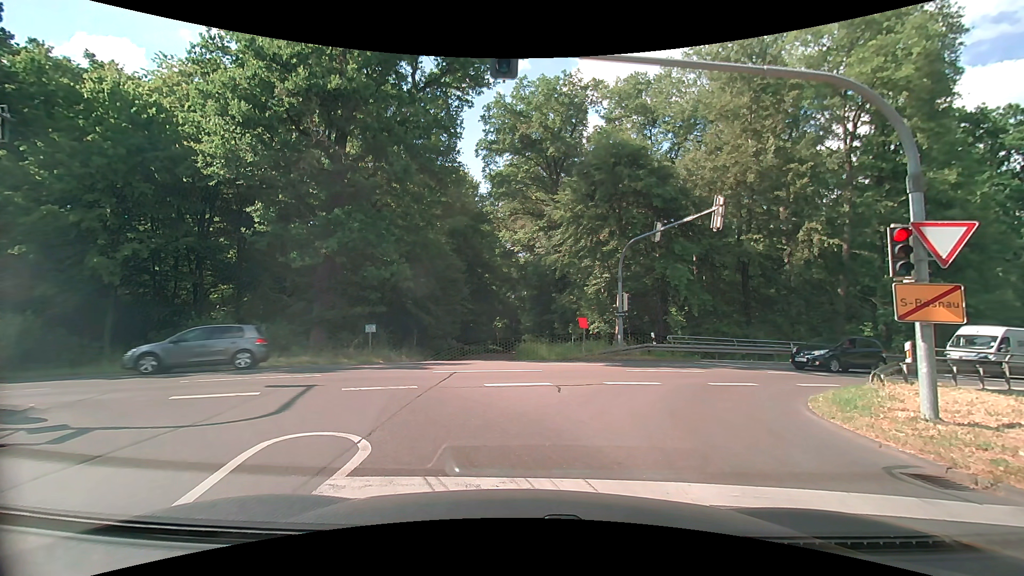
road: tertiary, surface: asphalt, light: Day
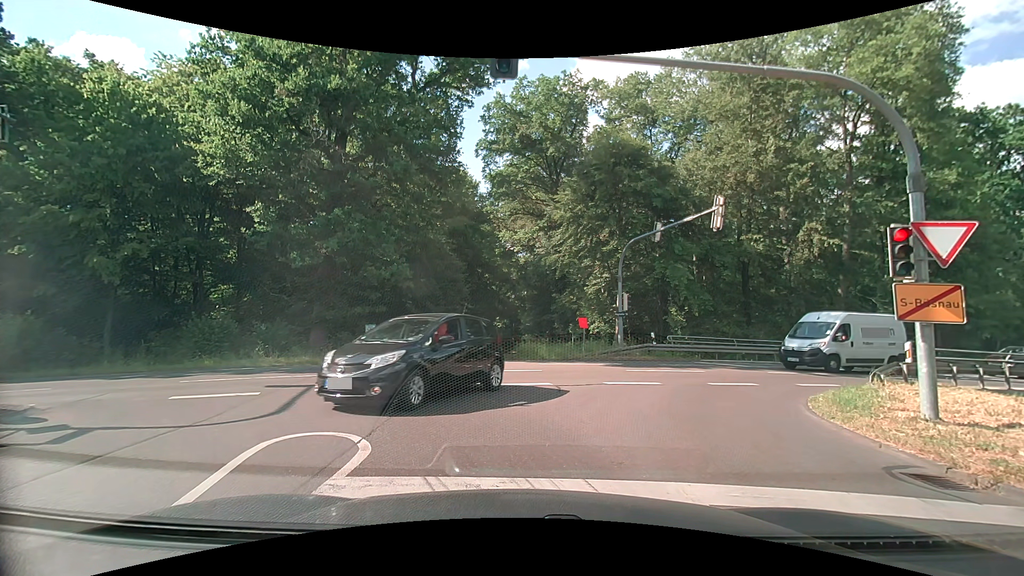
(0.0, 0.0) m; 0°
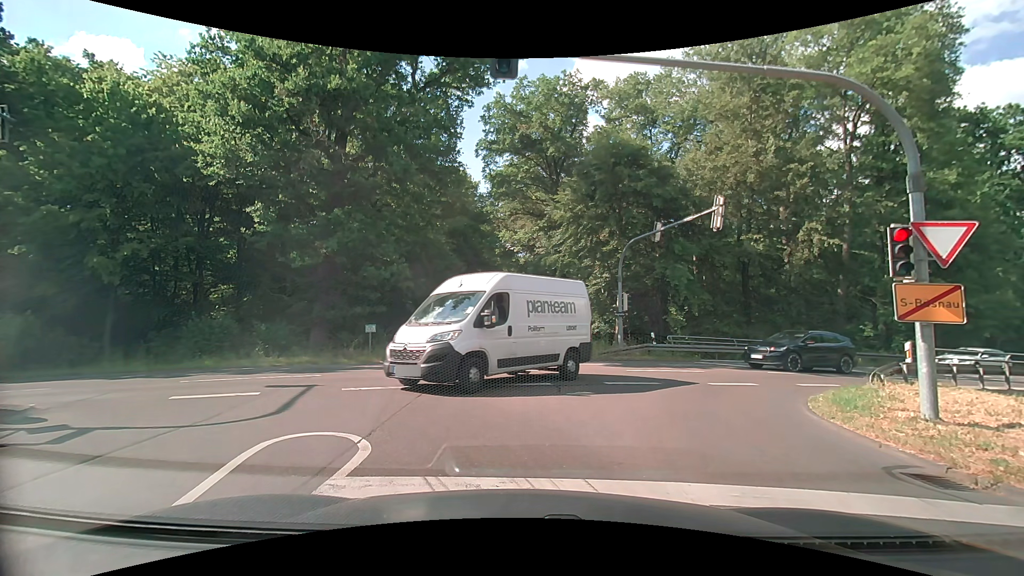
(0.0, 0.0) m; 0°
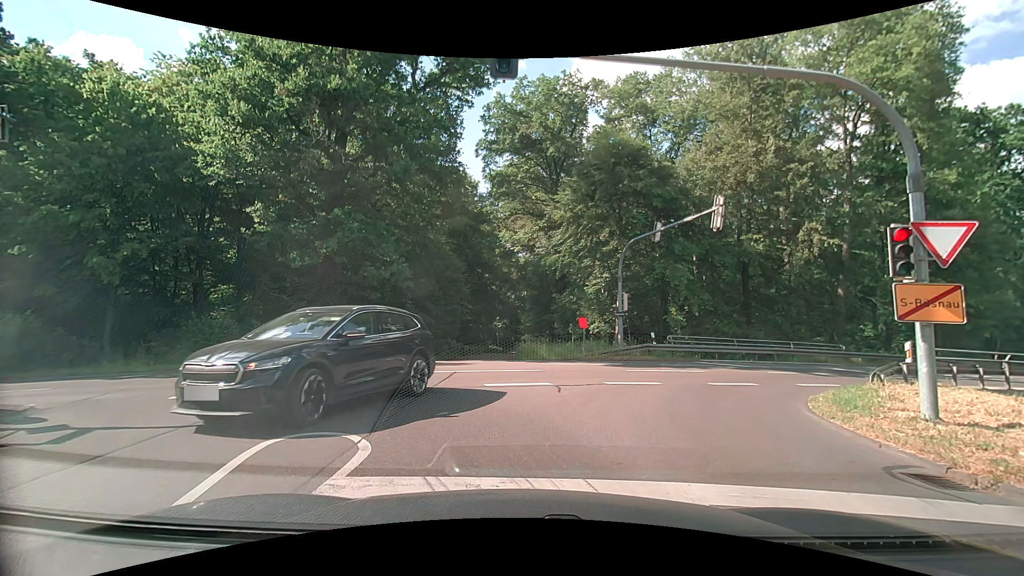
(0.0, 0.0) m; 0°
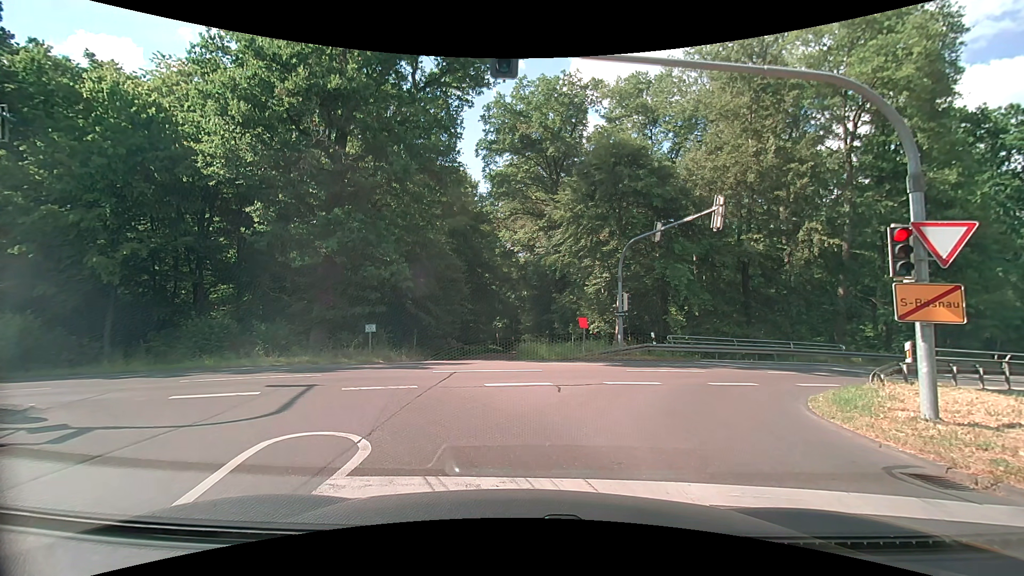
(0.0, 0.0) m; 0°
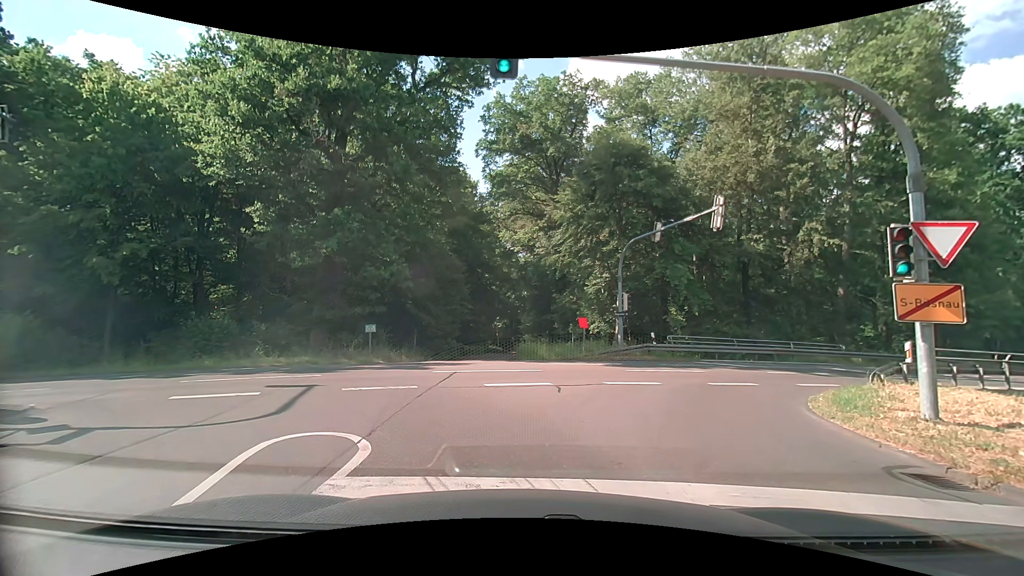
(0.0, 0.0) m; 0°
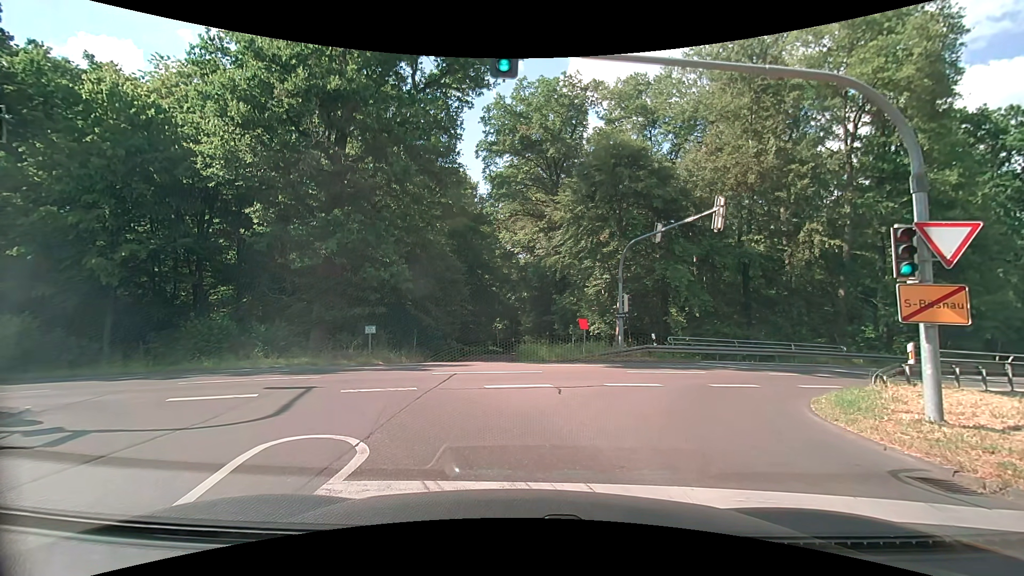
(0.0, 0.0) m; 0°
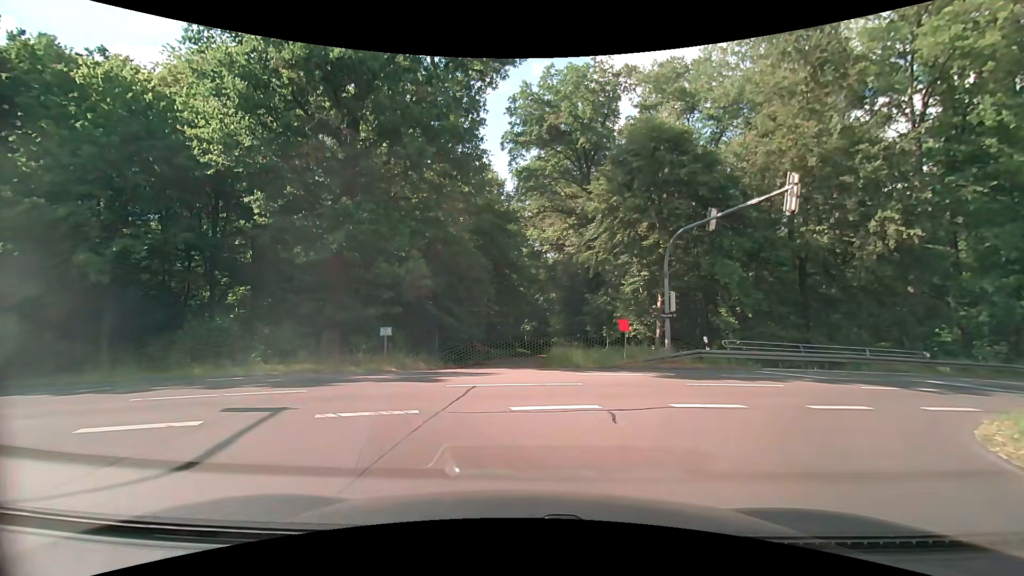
(-0.1, +2.9) m; -3°
(-3, +9) (-11, +13) (-21, +12) (-31, +9) (-40, +6) (-50, +2) (-59, -1) (-69, -4) (-78, -7) (-88, -10) m
